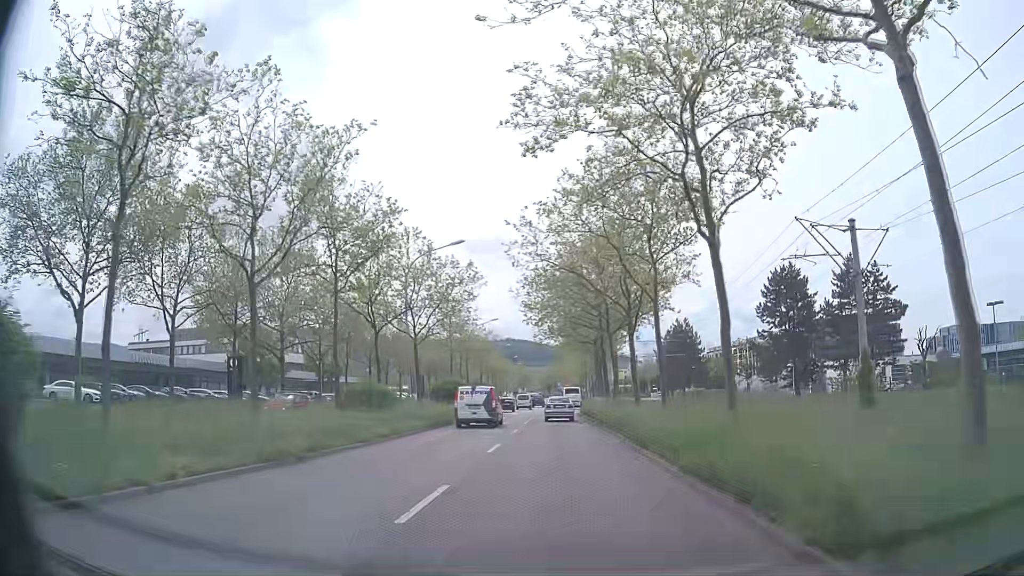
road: primary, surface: asphalt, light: Day
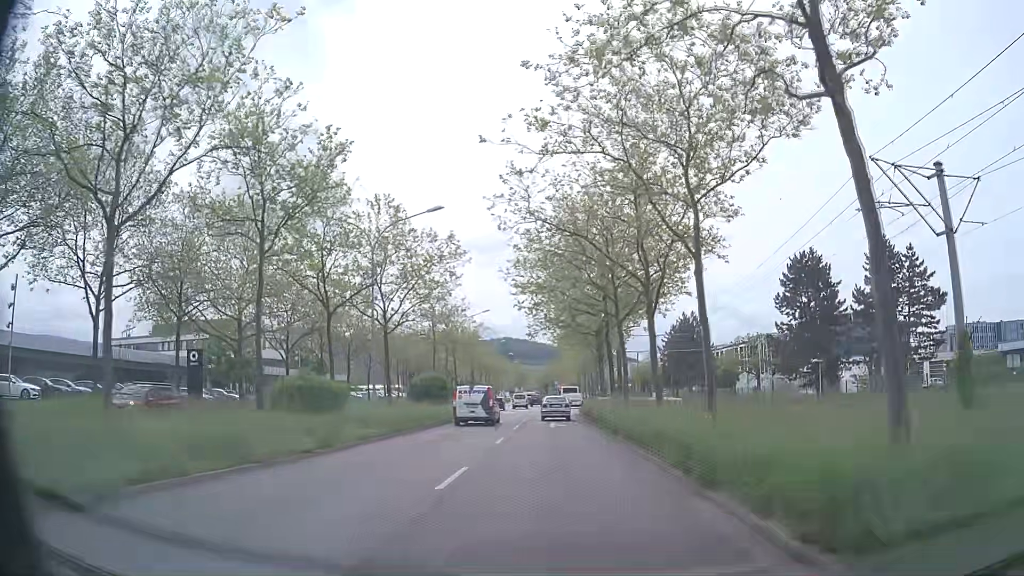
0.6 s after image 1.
(0.0, +6.7) m; 0°
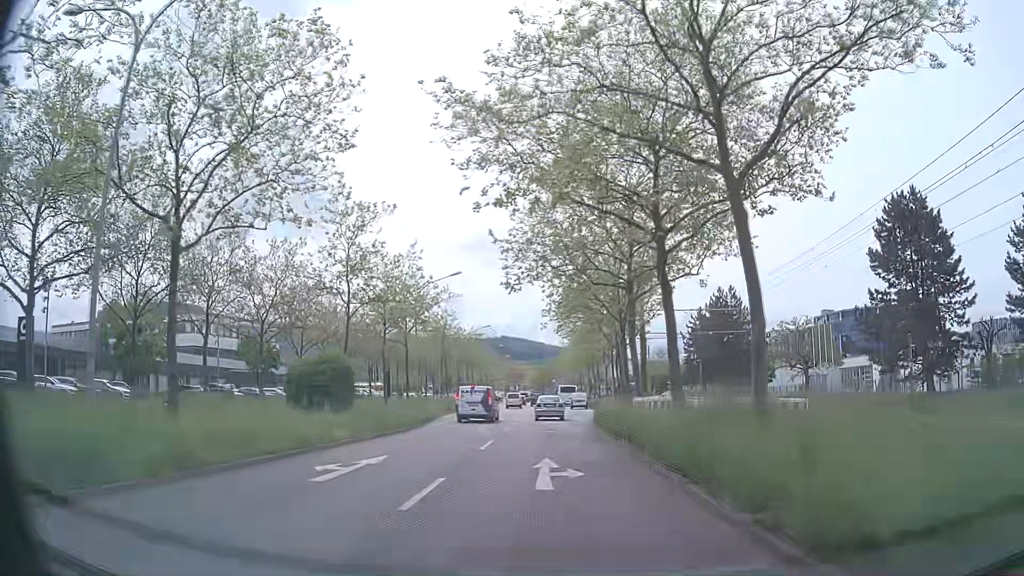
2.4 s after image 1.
(0.0, +20.1) m; 0°
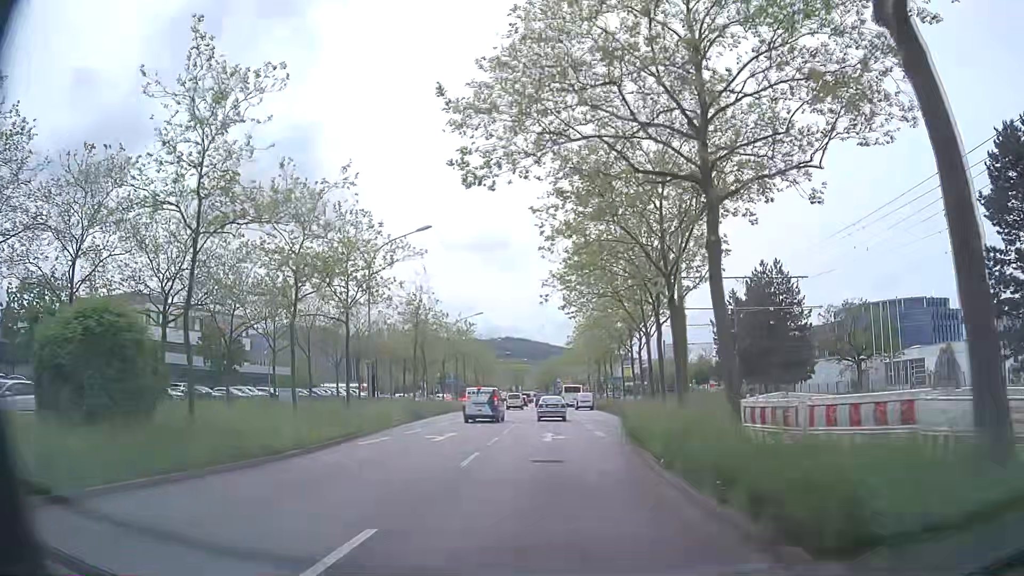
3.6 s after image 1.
(-0.1, +13.3) m; -1°
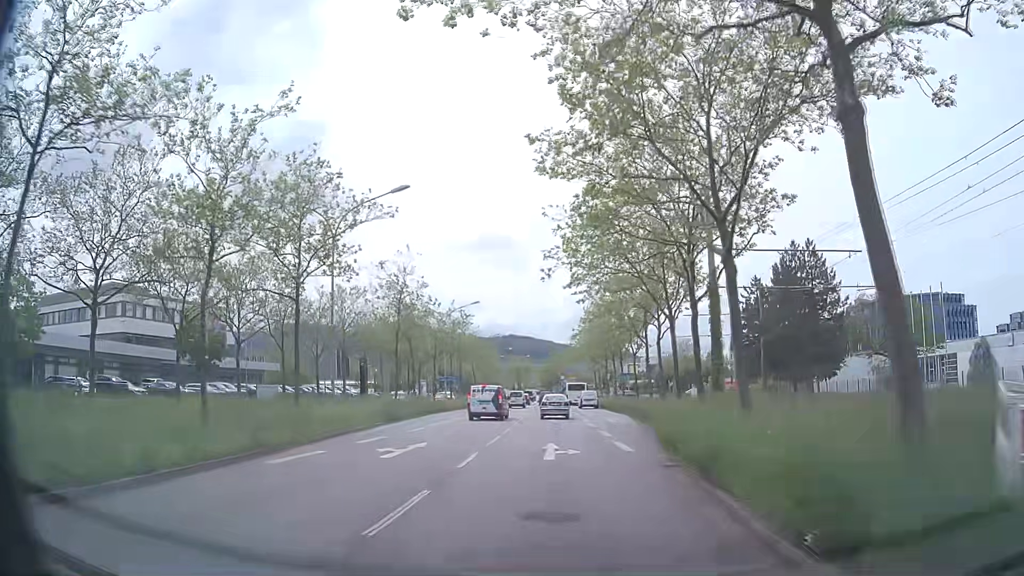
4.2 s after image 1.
(0.0, +6.5) m; 0°
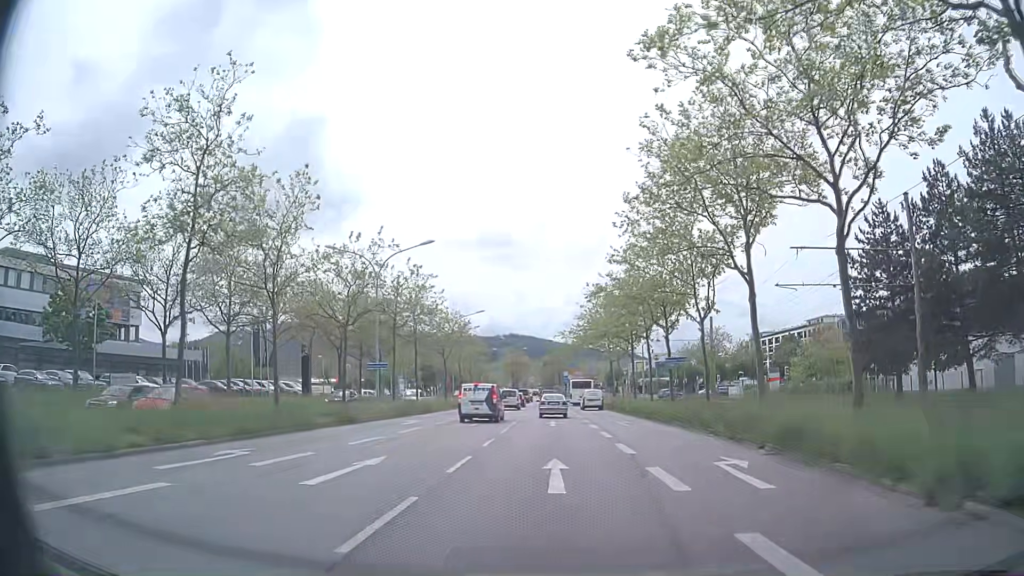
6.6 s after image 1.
(0.0, +24.7) m; 0°
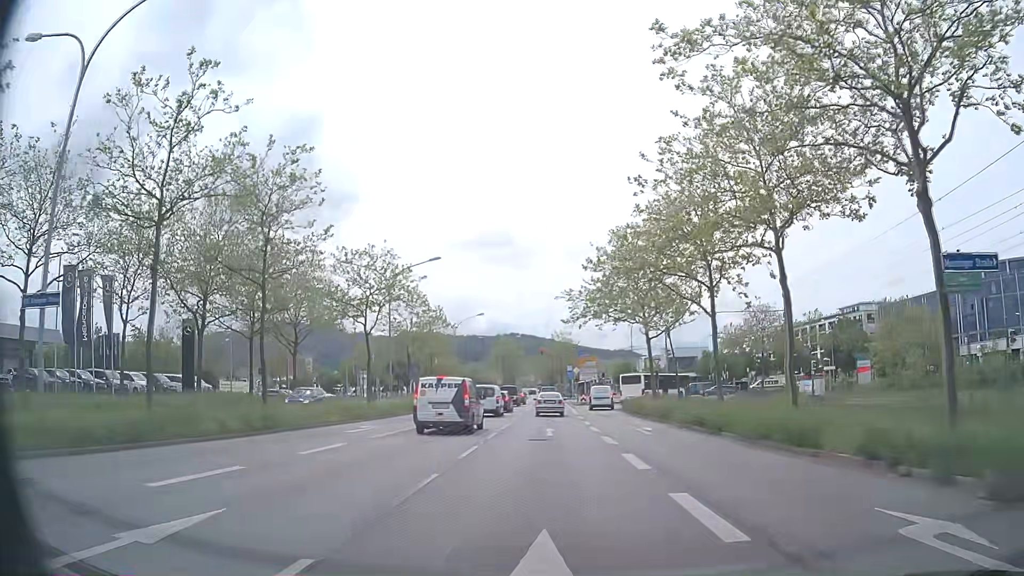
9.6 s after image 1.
(-0.2, +27.2) m; -1°
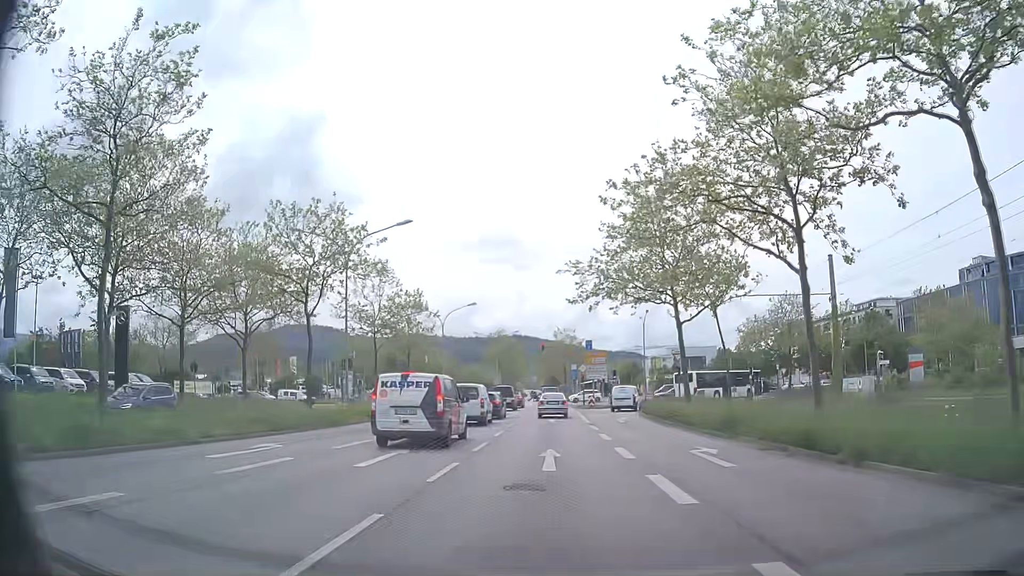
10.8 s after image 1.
(+0.2, +9.7) m; 0°
